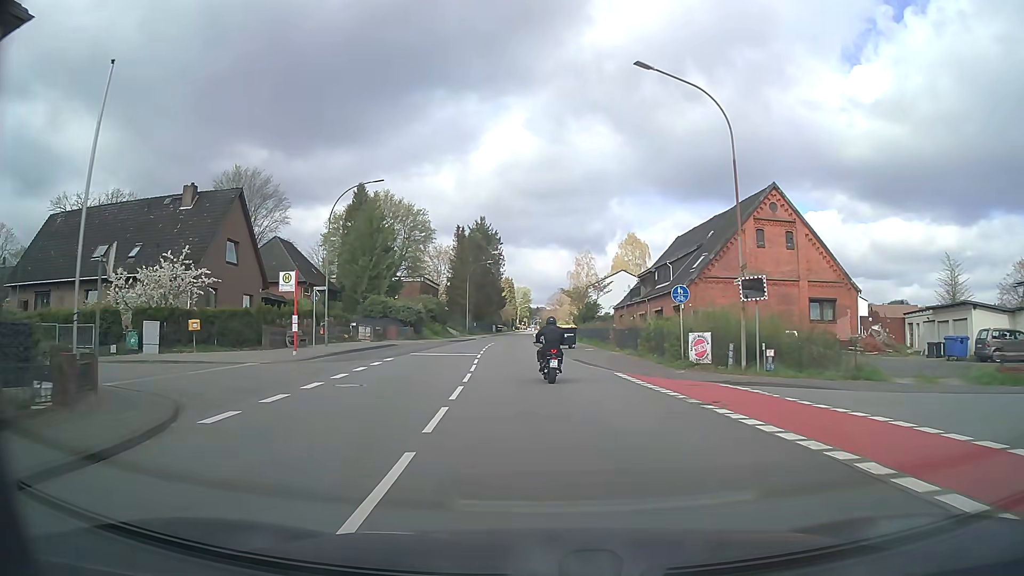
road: secondary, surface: asphalt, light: Day
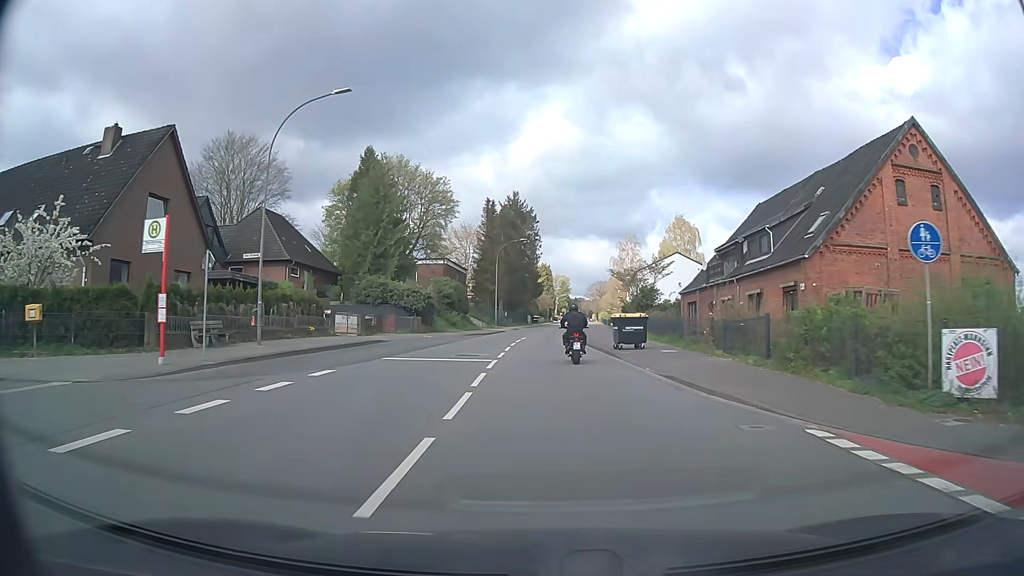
(-0.5, +13.4) m; -4°
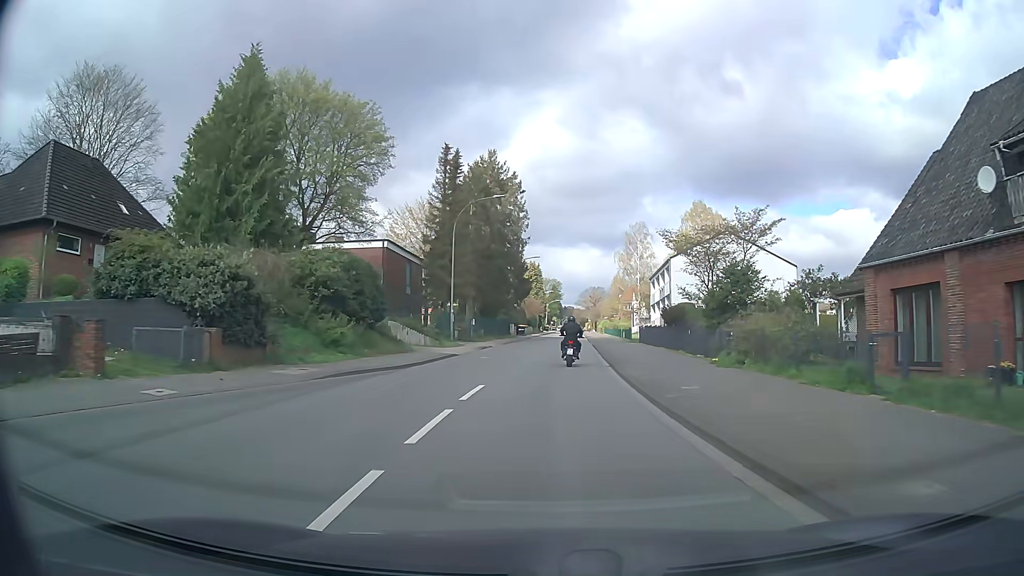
(+0.1, +28.2) m; +1°
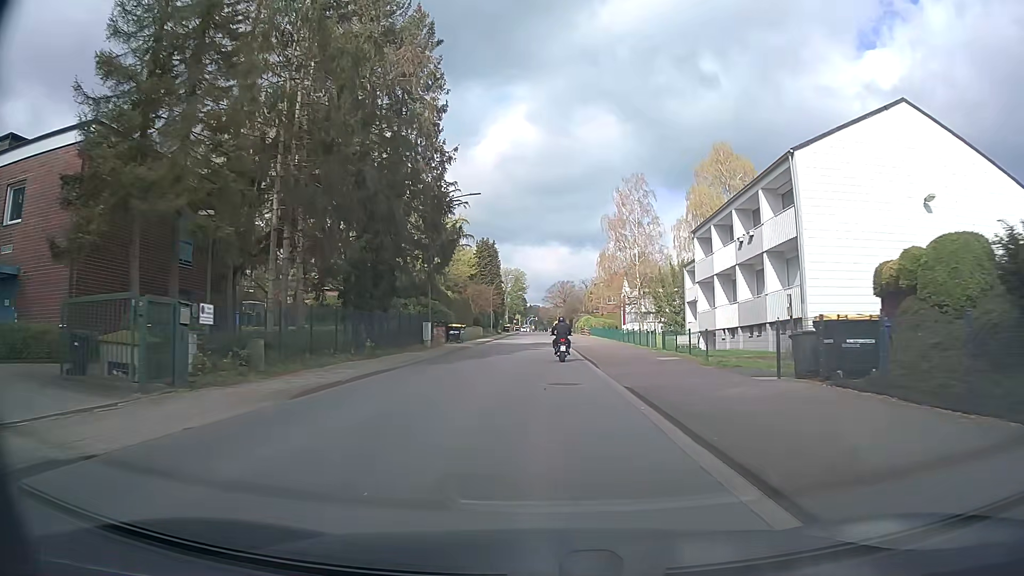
(+1.2, +36.4) m; +3°
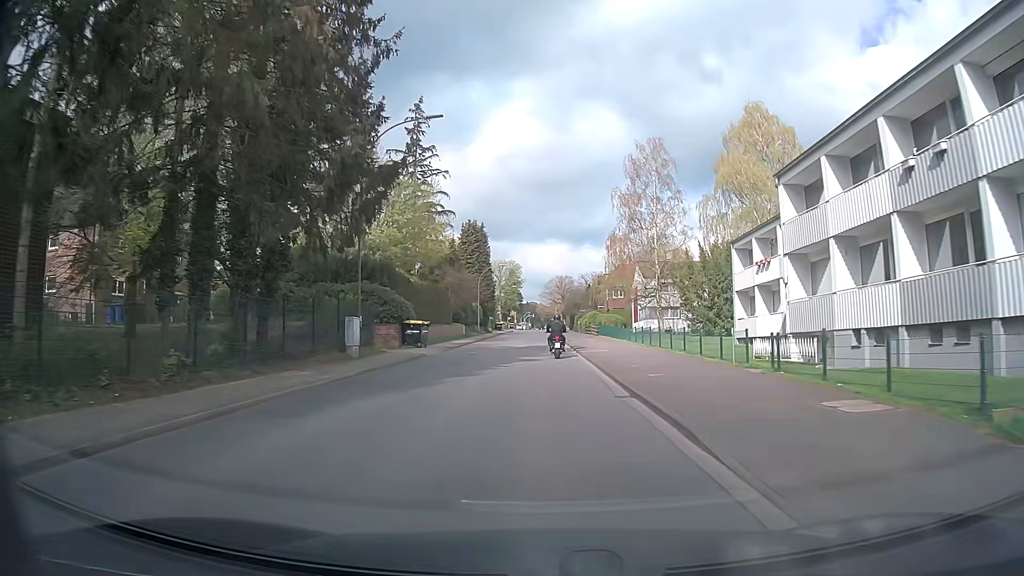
(+0.1, +14.8) m; 0°
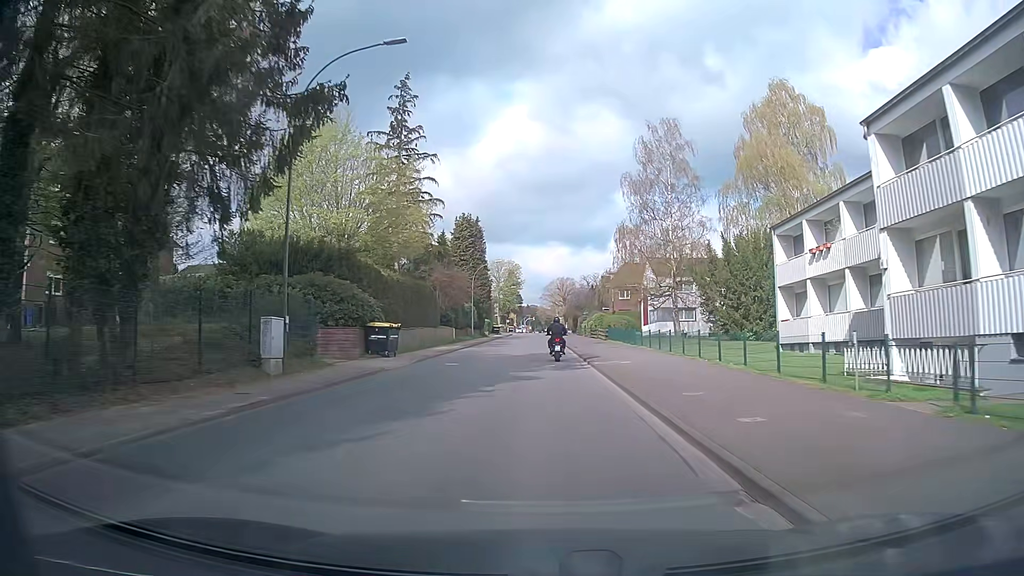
(0.0, +7.4) m; +1°
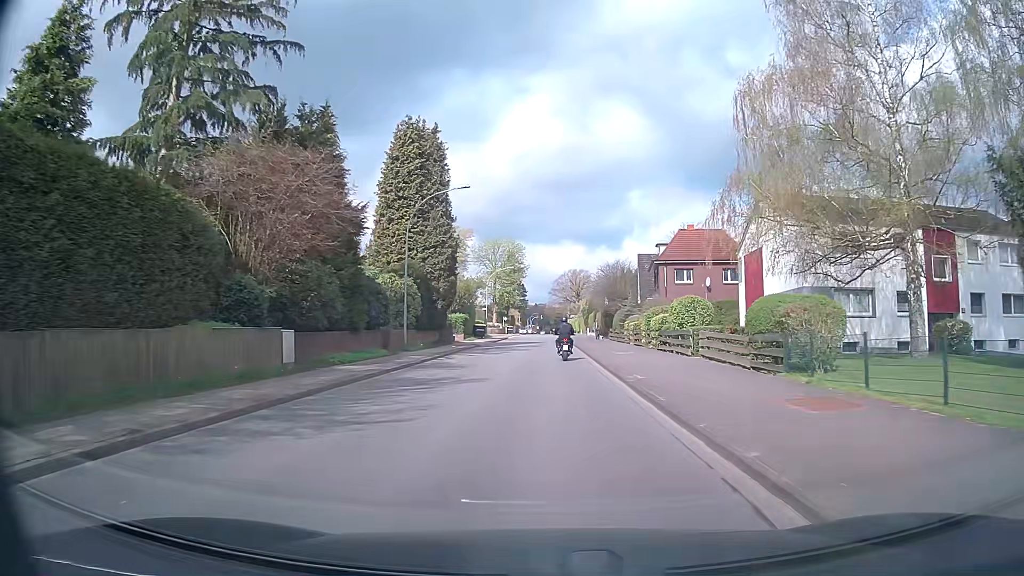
(-0.3, +36.9) m; -1°
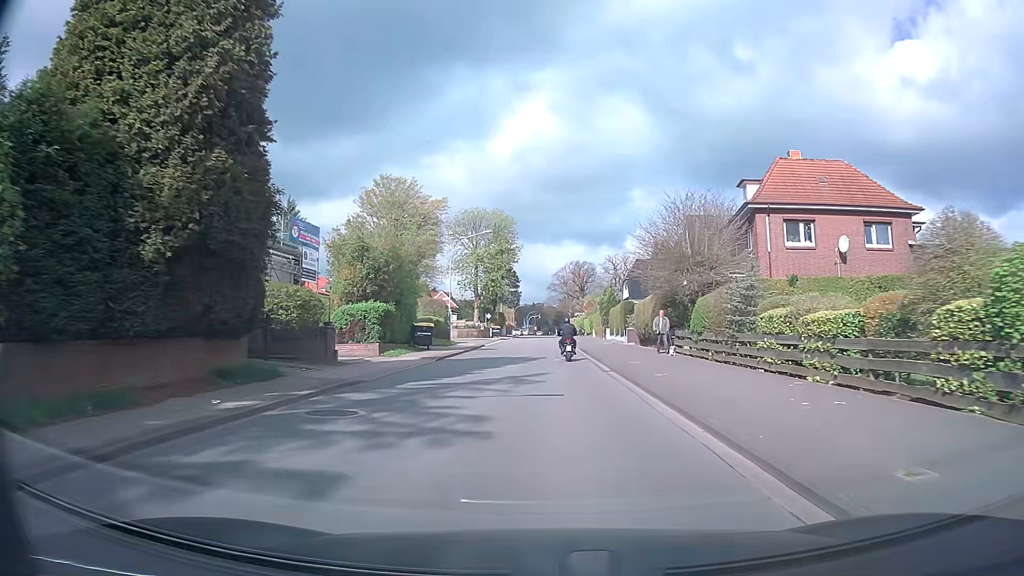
(+0.1, +29.3) m; 0°
(0, +10) (0, +20) (0, +30) (0, +40) (0, +50) (0, +60) (0, +70) (0, +80) (+1, +90) (+1, +100) m
